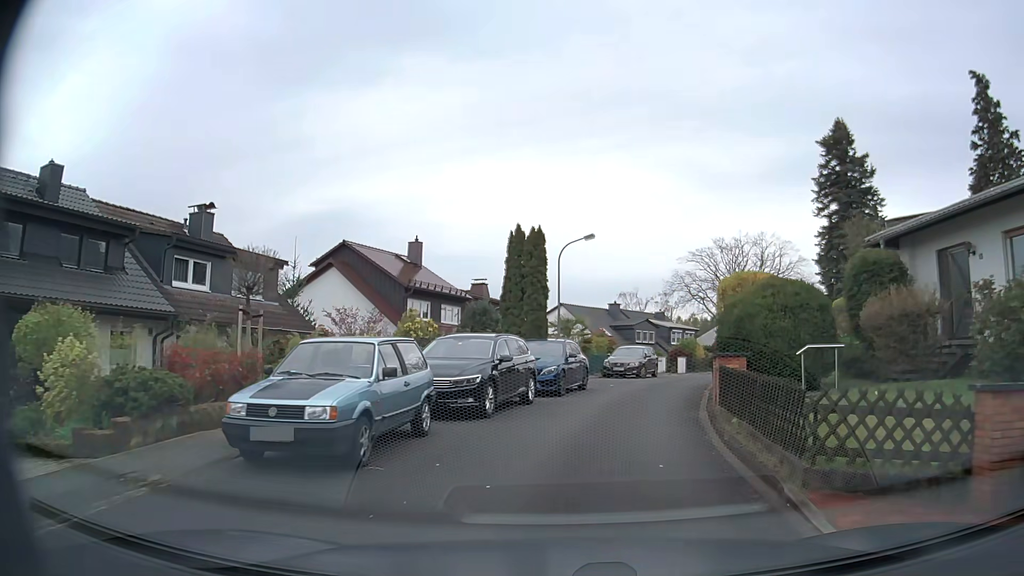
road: residential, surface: asphalt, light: Day
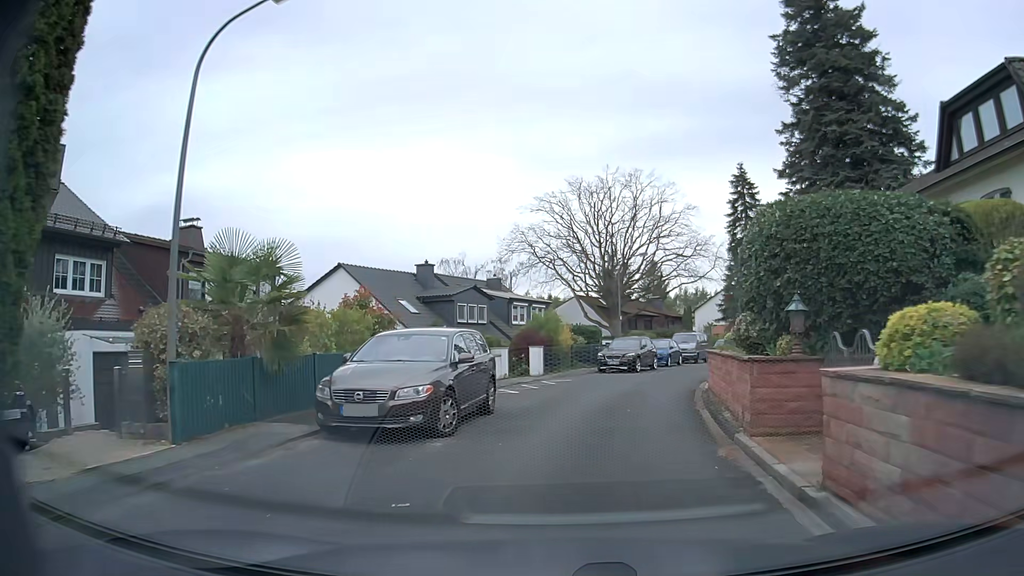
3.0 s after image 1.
(+2.8, +21.1) m; +14°
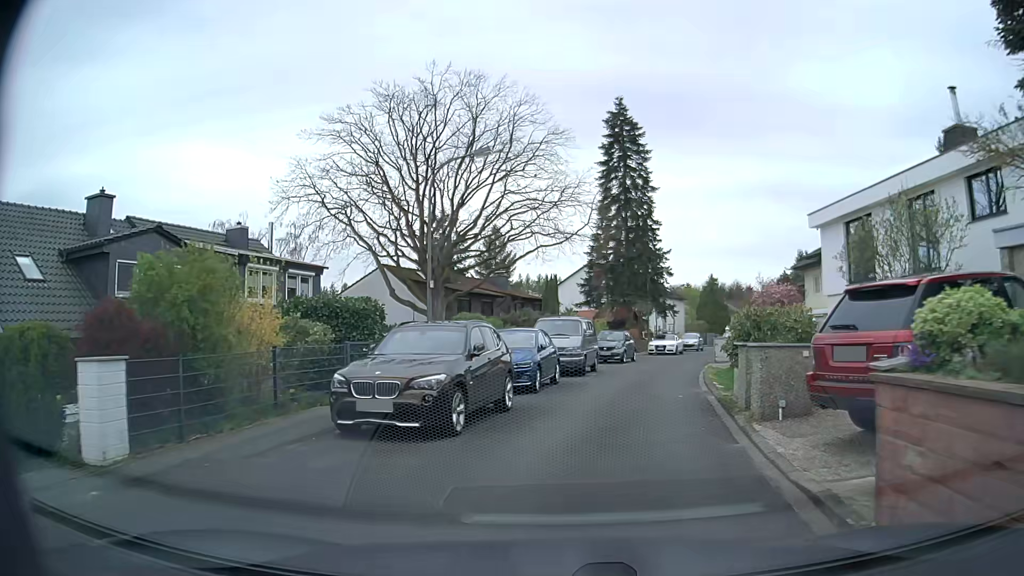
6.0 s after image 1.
(+2.3, +19.7) m; +13°
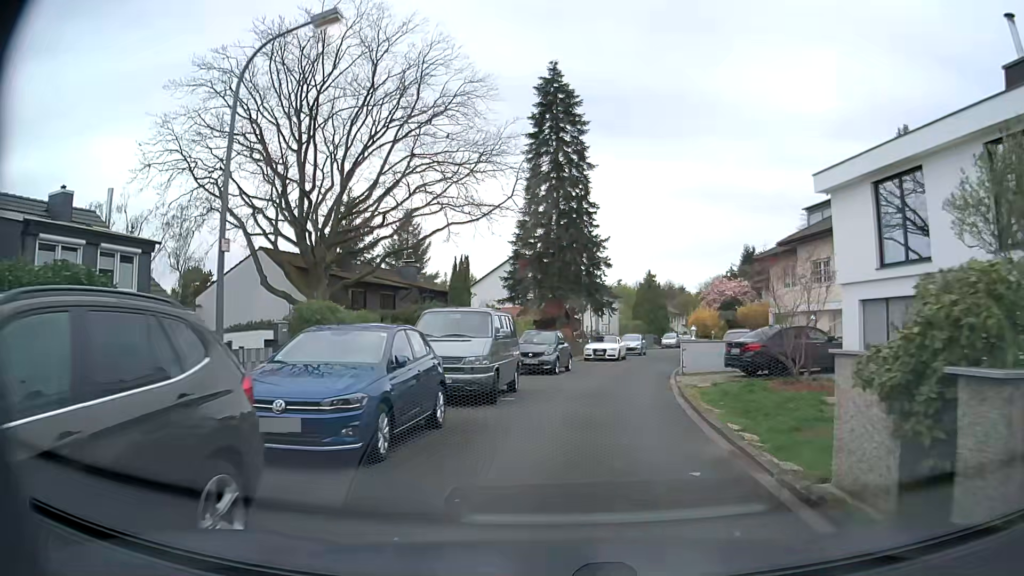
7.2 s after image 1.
(+0.5, +8.2) m; +7°
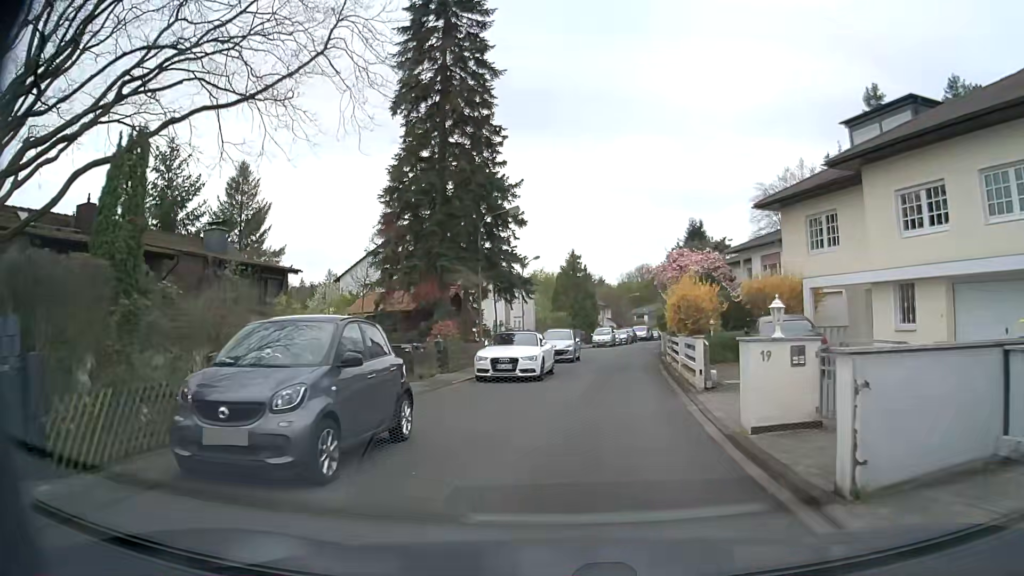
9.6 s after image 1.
(+1.1, +17.1) m; +7°
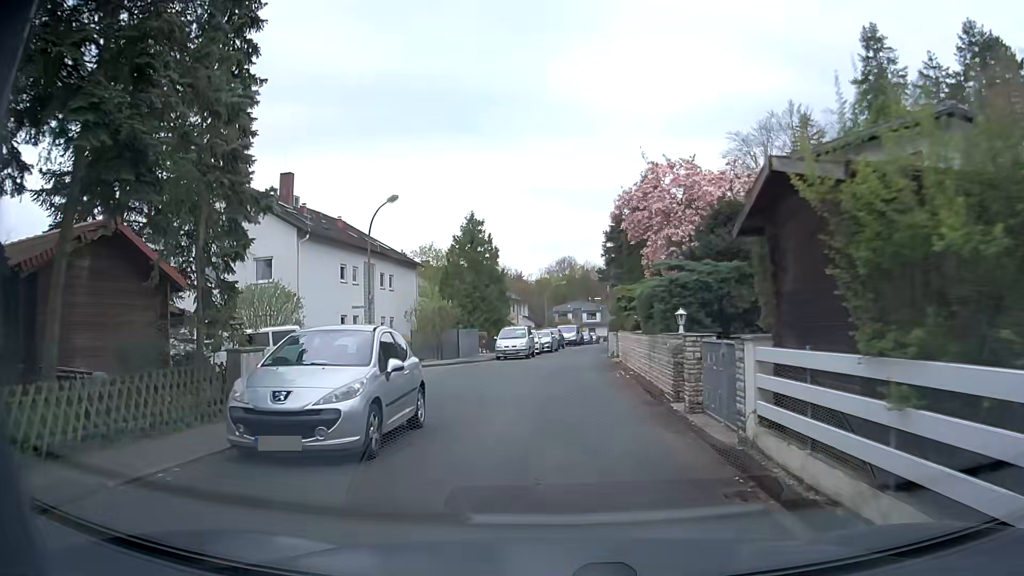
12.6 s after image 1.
(+1.8, +22.3) m; +8°
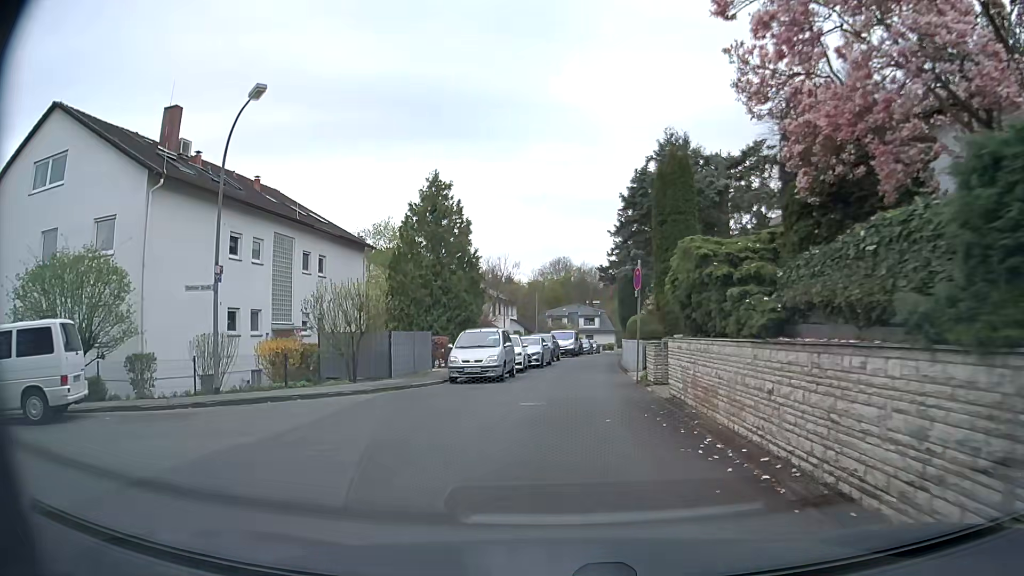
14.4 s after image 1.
(0.0, +13.1) m; +1°
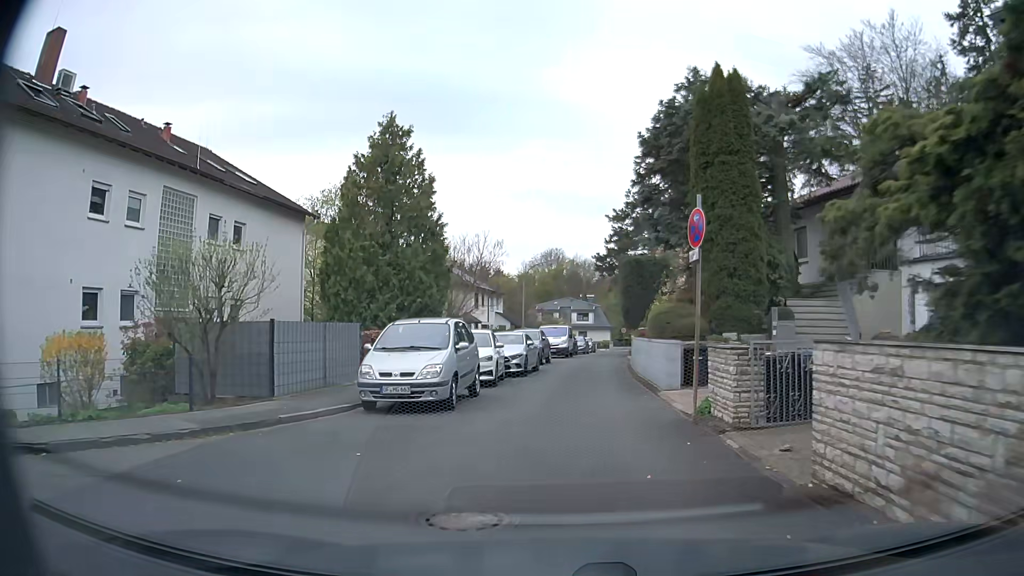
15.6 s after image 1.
(0.0, +8.5) m; +1°
